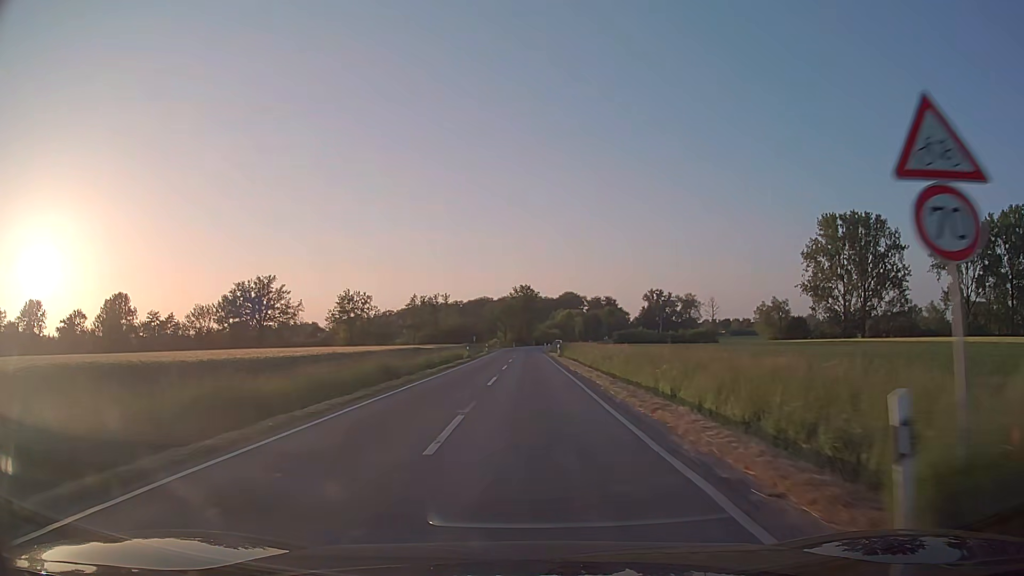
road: secondary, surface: asphalt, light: Day
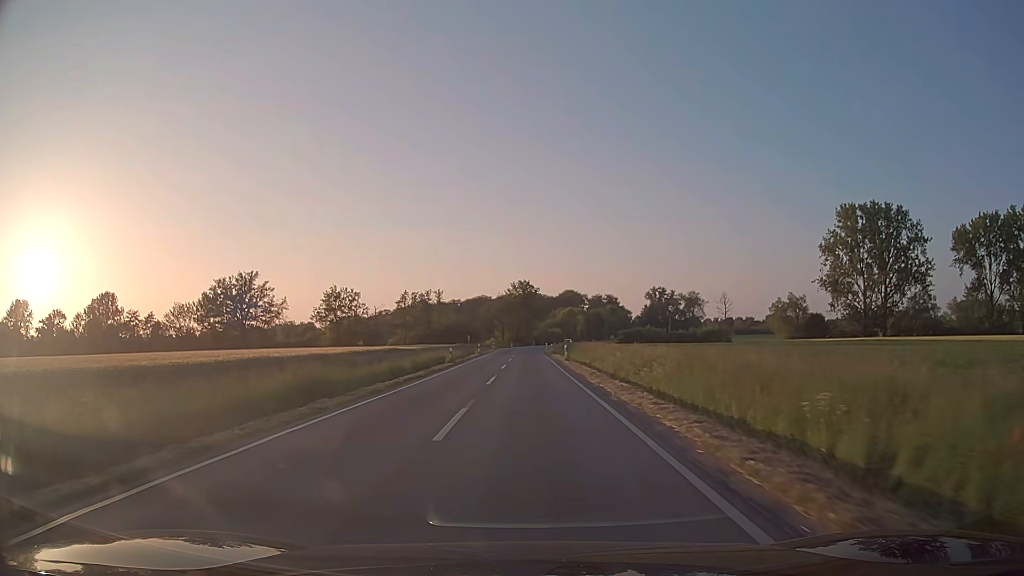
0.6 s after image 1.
(0.0, +11.5) m; 0°
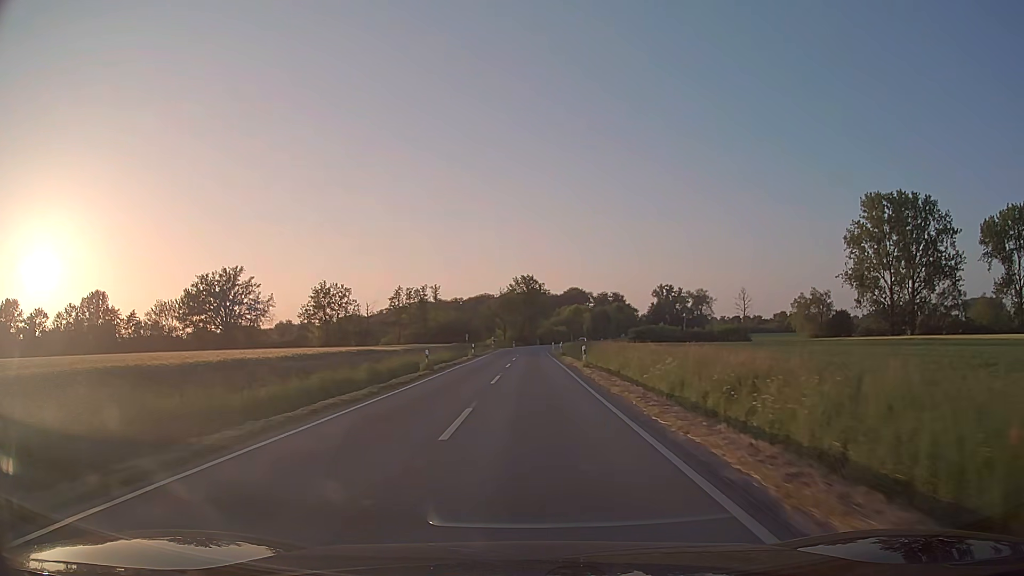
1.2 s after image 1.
(-0.1, +11.5) m; -1°
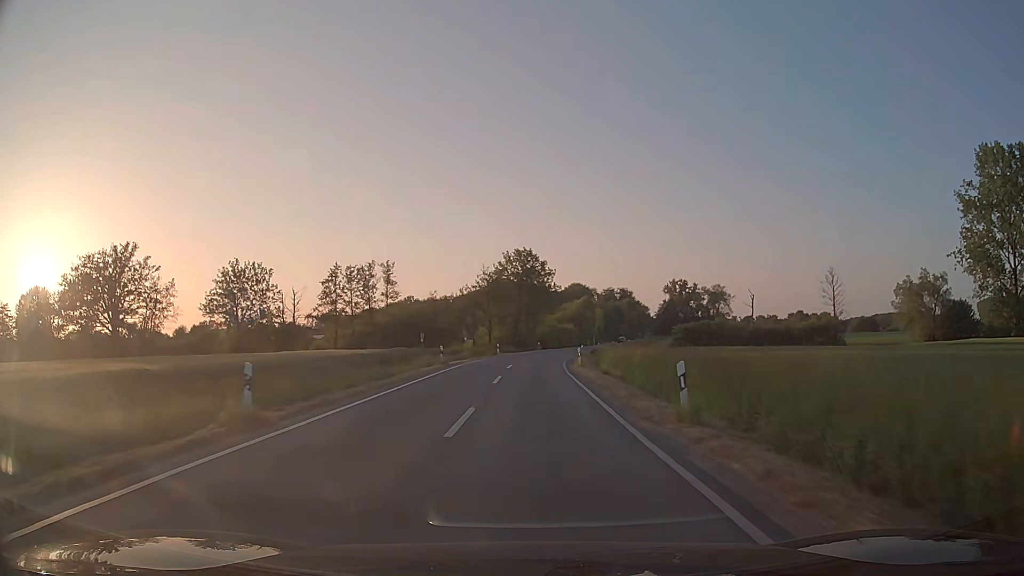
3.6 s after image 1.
(+0.1, +46.0) m; 0°
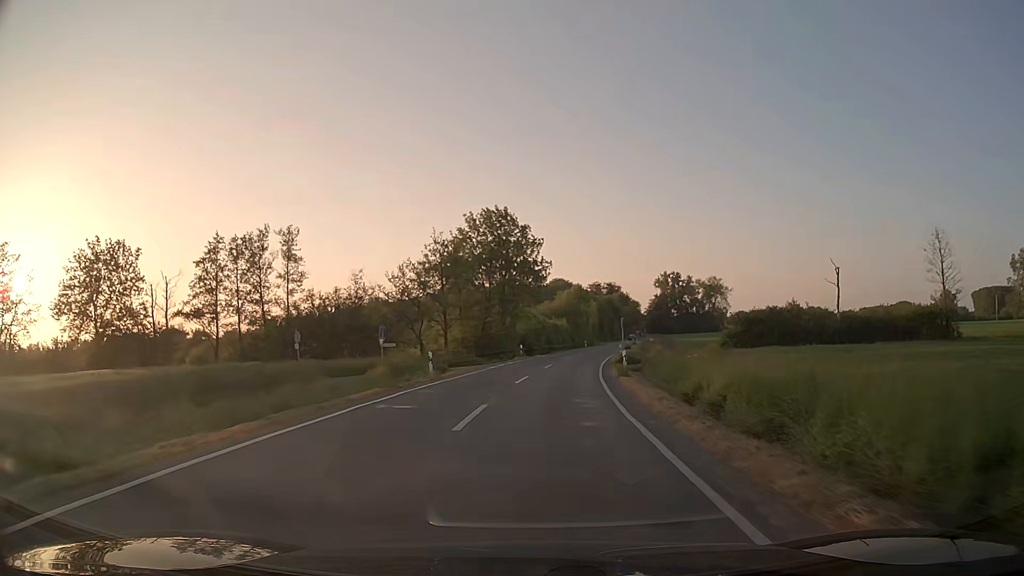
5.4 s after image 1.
(+0.3, +34.4) m; +2°
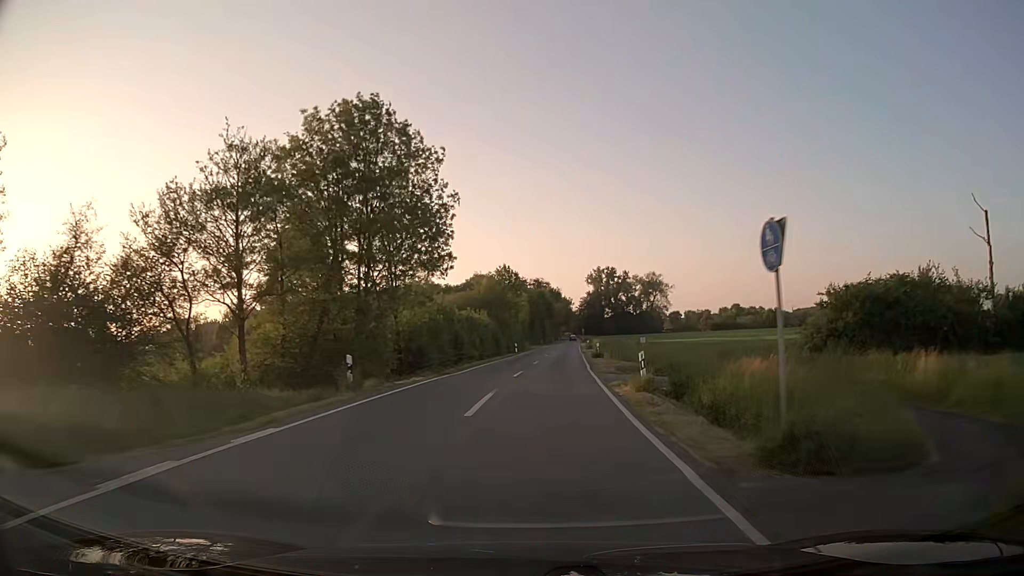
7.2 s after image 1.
(+2.0, +34.3) m; +7°
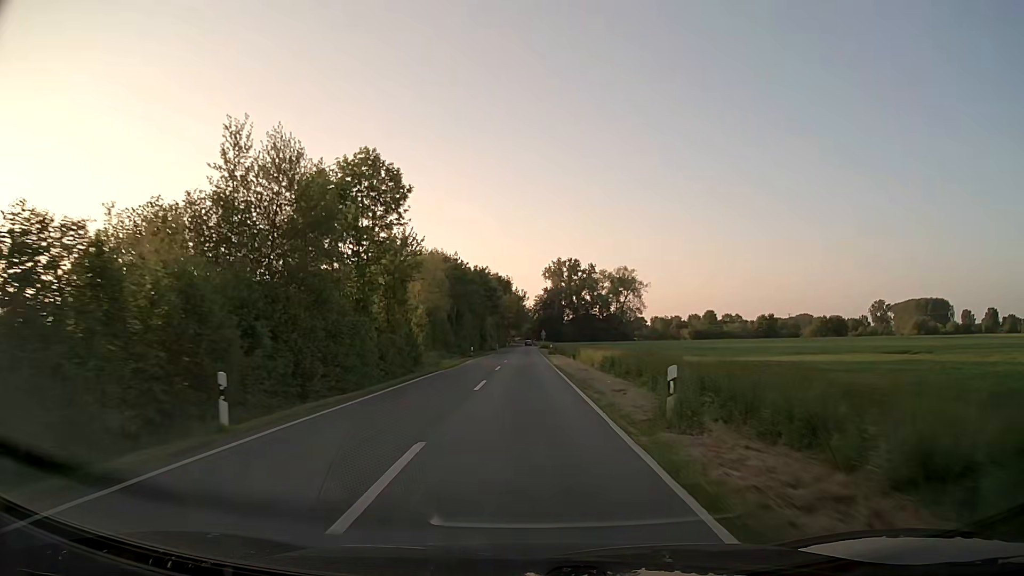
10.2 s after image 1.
(+3.1, +57.0) m; +4°
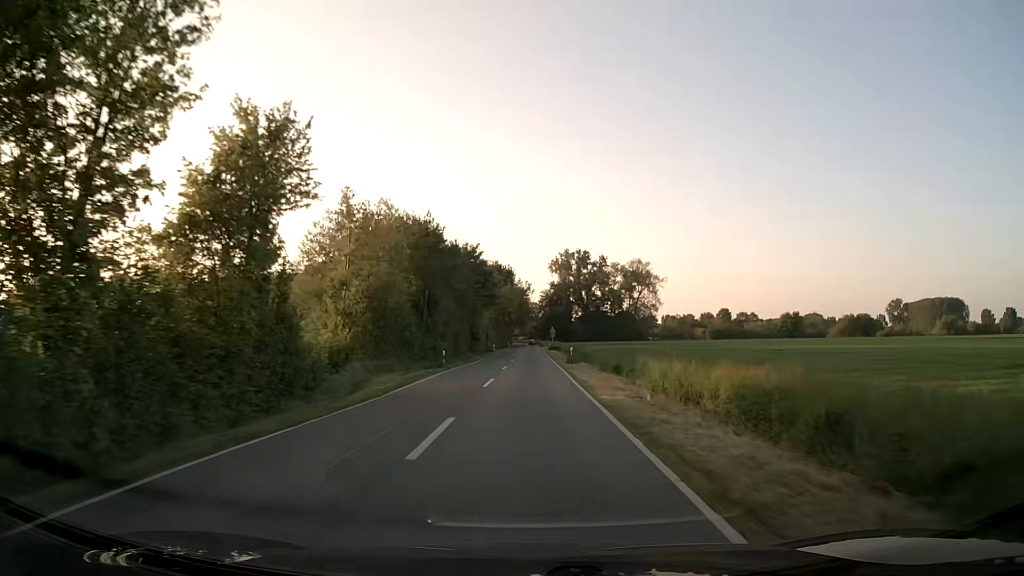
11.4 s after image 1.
(0.0, +22.9) m; 0°
(0, +10) (0, +20) (0, +30) (0, +40) (0, +50) (0, +60) (0, +70) (0, +80) (0, +90) (0, +100) m
